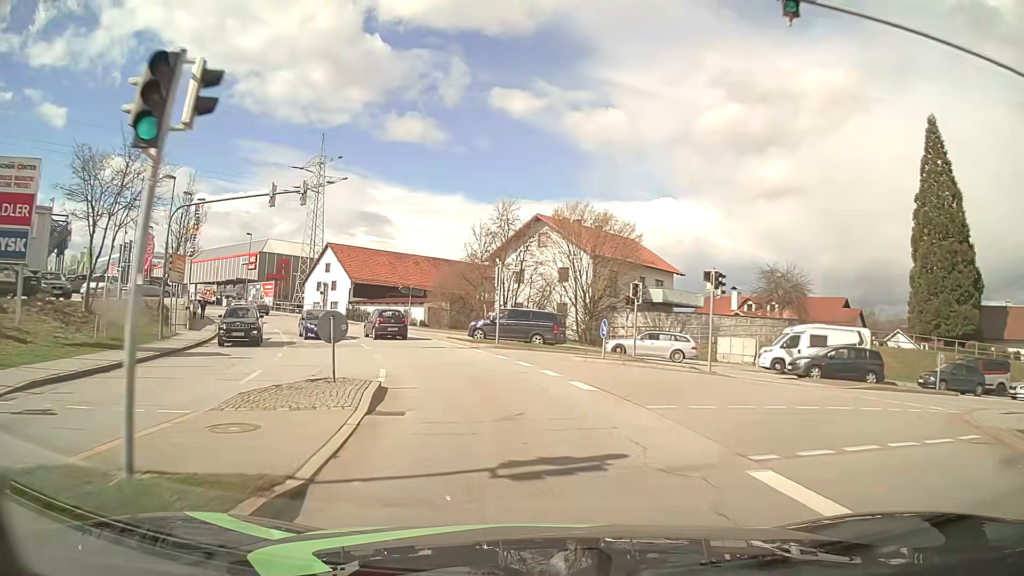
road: tertiary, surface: asphalt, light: Day
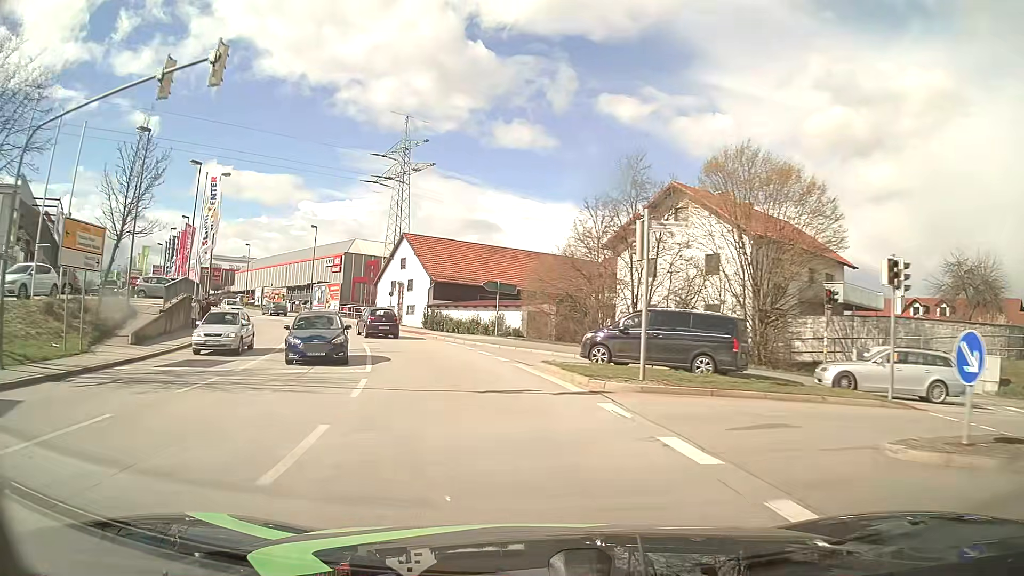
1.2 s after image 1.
(-1.3, +15.0) m; -10°
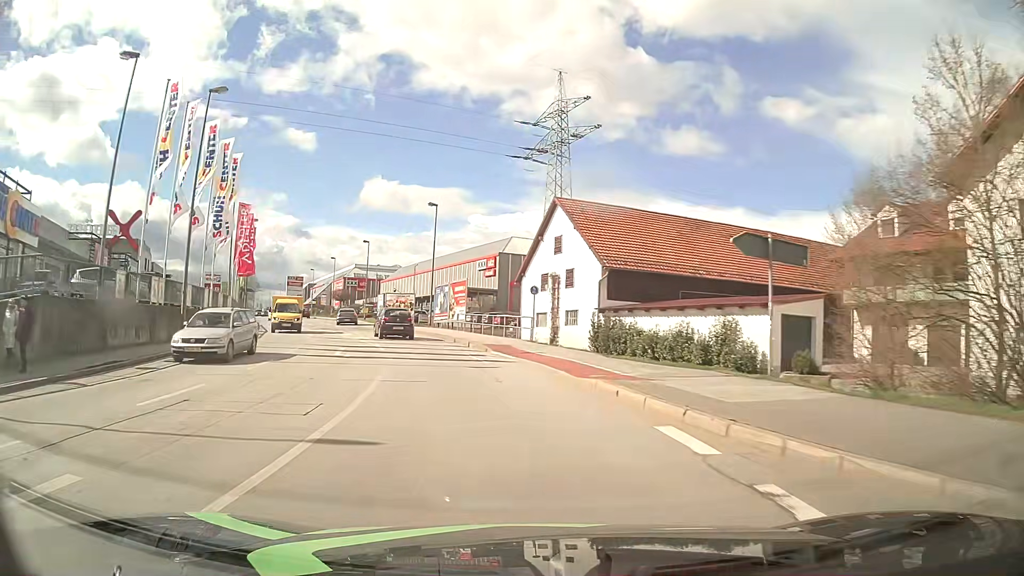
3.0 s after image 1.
(-2.9, +22.5) m; -15°
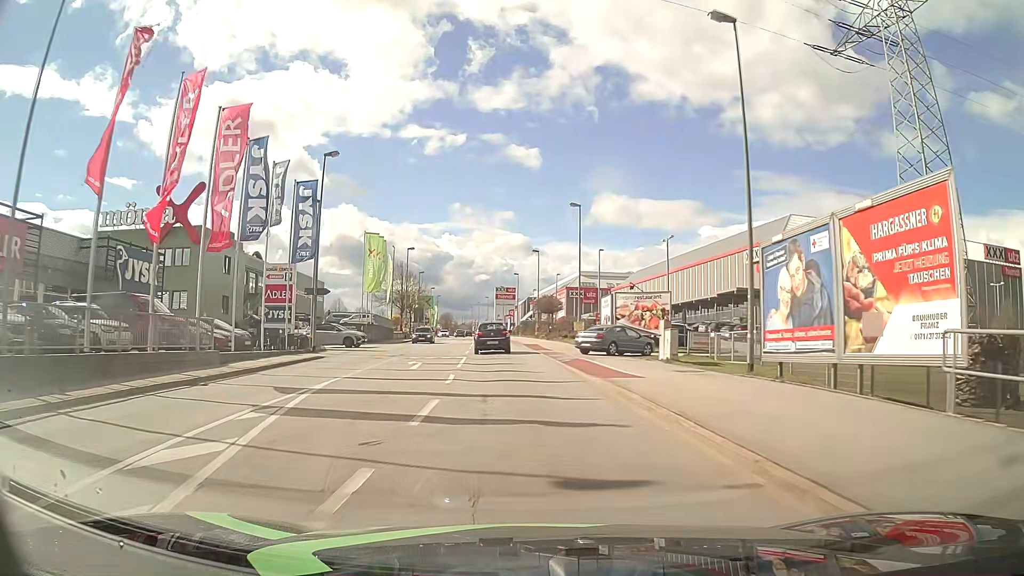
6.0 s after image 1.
(-7.3, +35.7) m; -20°
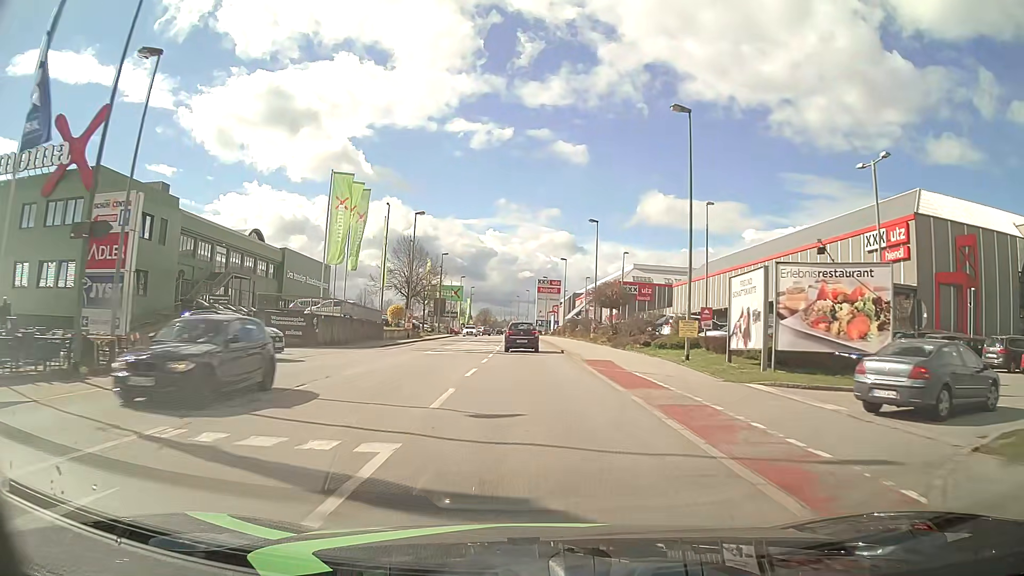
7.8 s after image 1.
(-1.0, +21.7) m; -4°
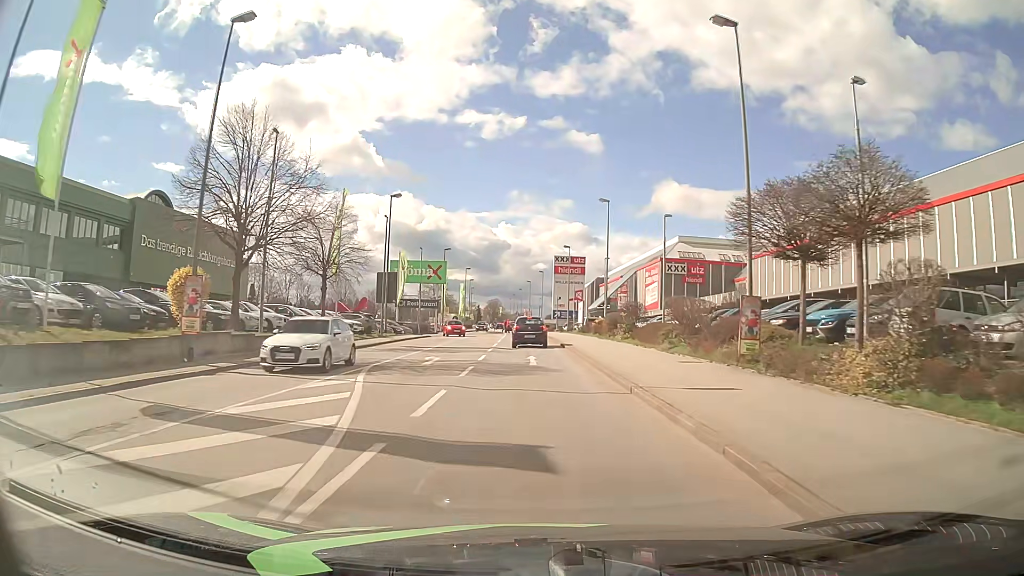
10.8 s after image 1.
(-0.4, +37.1) m; -1°
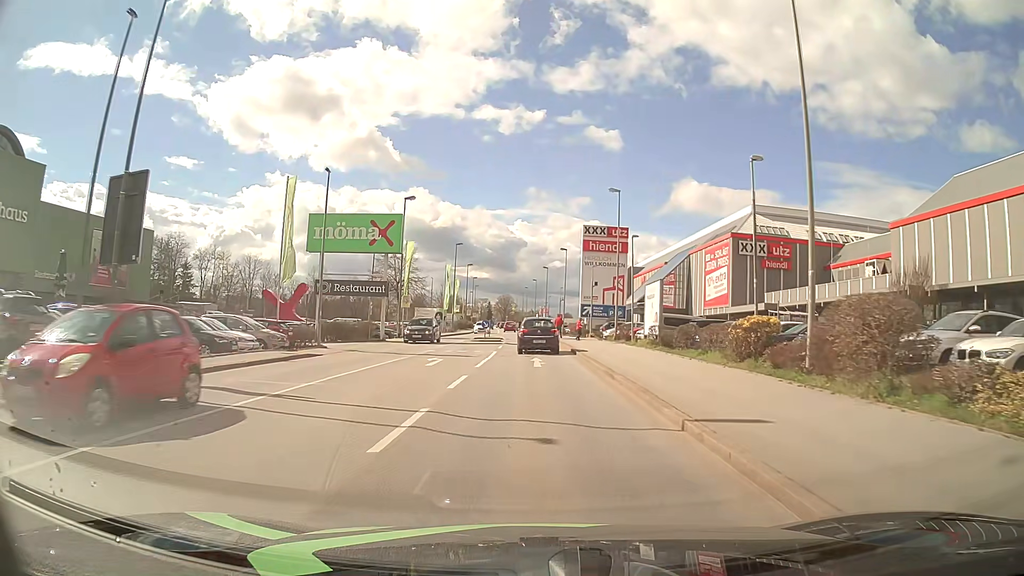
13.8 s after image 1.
(-0.3, +33.8) m; -1°
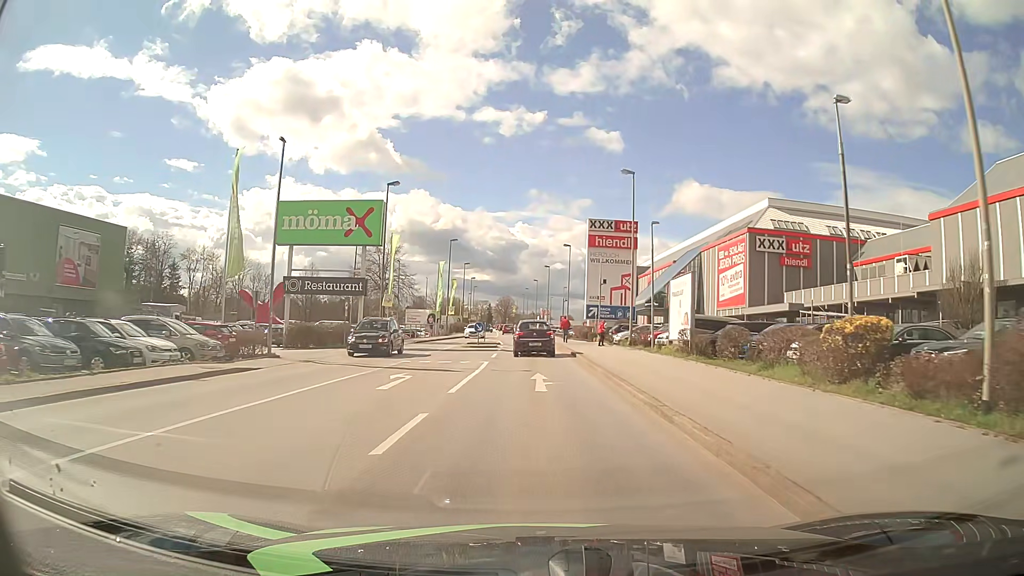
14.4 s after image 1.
(0.0, +6.2) m; 0°
(0, +10) (0, +20) (0, +30) (0, +40) (-1, +50) (-2, +60) (-2, +70) (-3, +80) (-3, +90) (-4, +100) m
